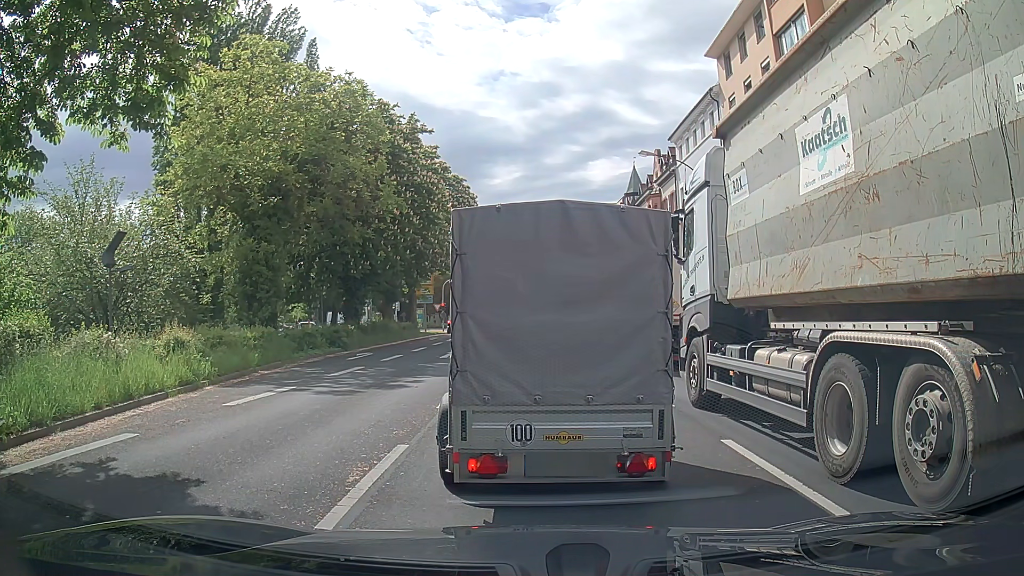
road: primary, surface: asphalt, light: Day
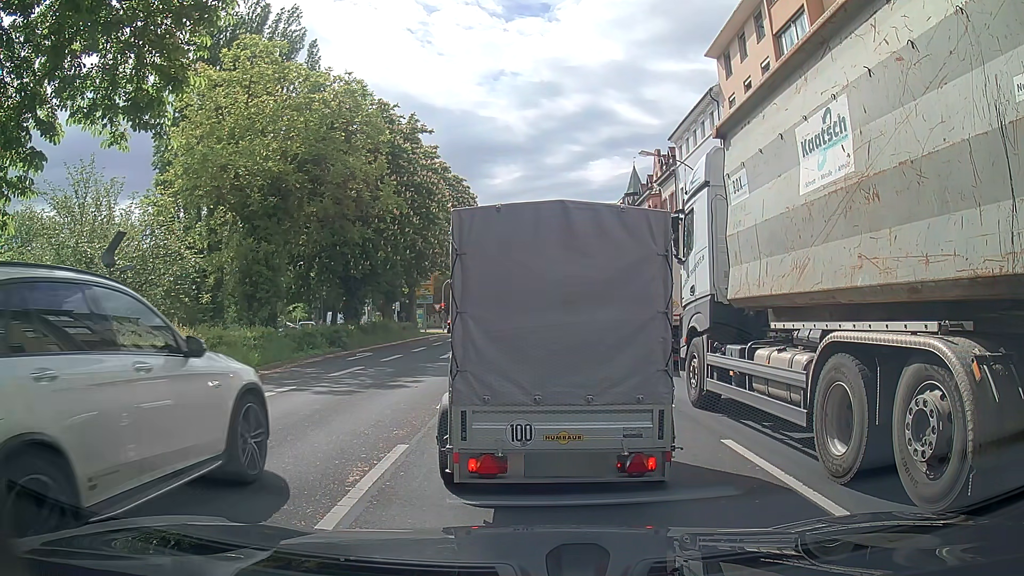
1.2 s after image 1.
(0.0, 0.0) m; 0°
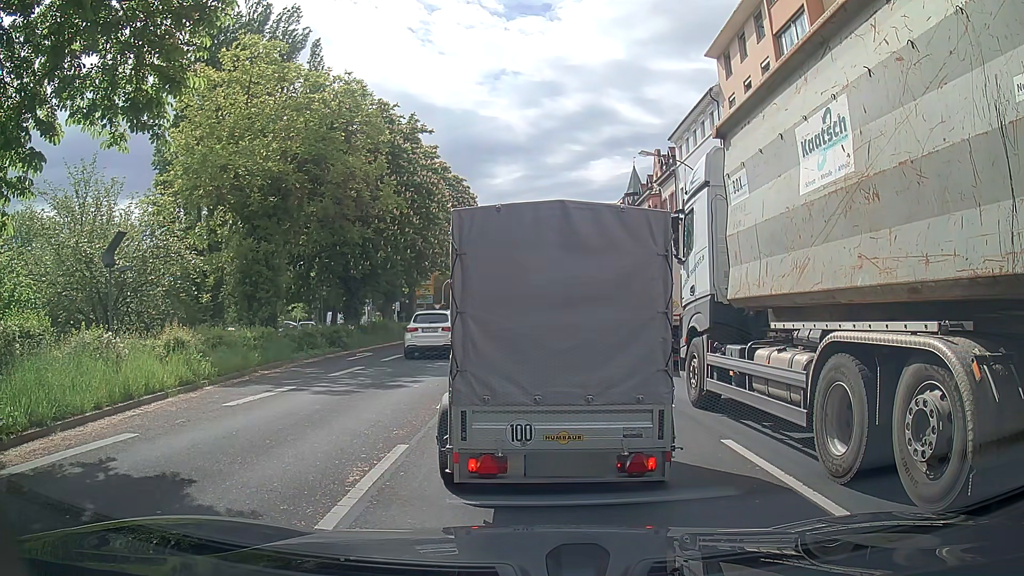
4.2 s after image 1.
(0.0, 0.0) m; 0°
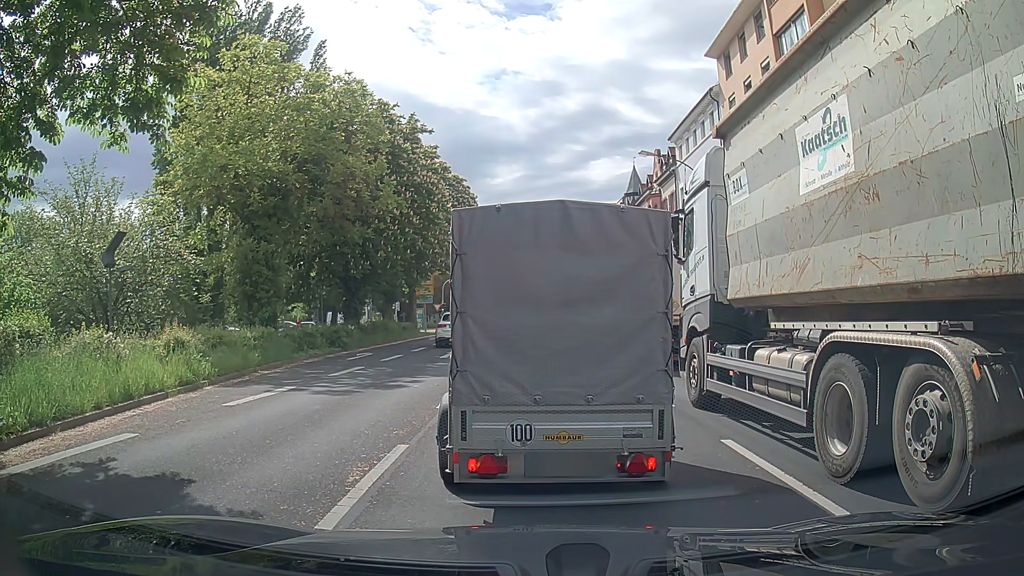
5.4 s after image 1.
(0.0, 0.0) m; 0°
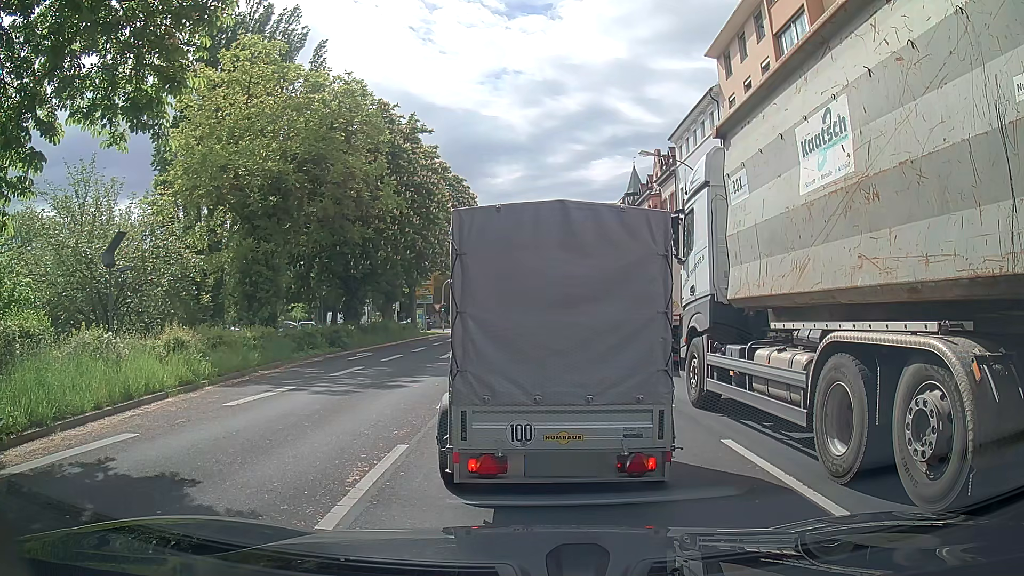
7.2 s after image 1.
(0.0, 0.0) m; 0°
